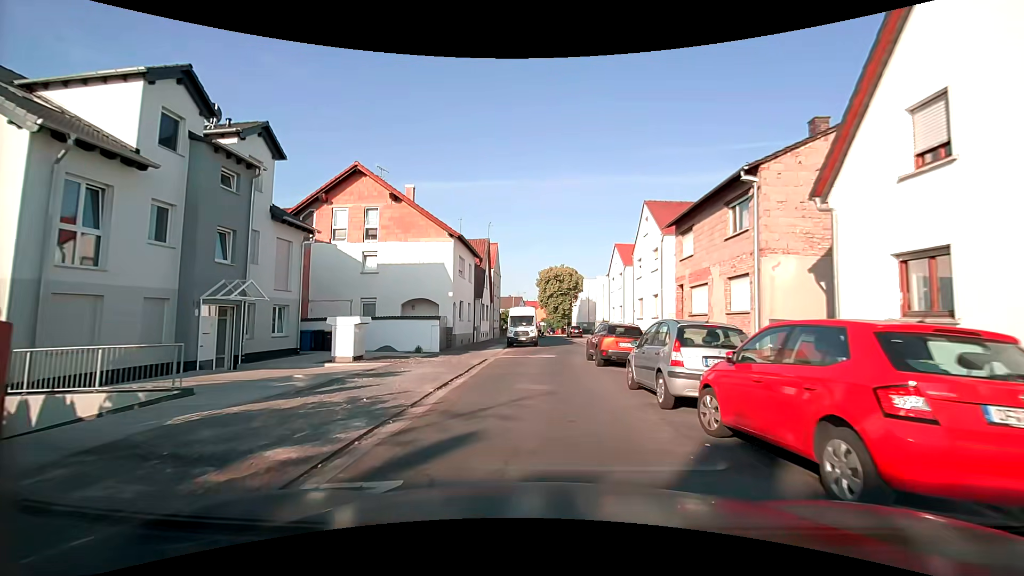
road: residential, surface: asphalt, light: Day
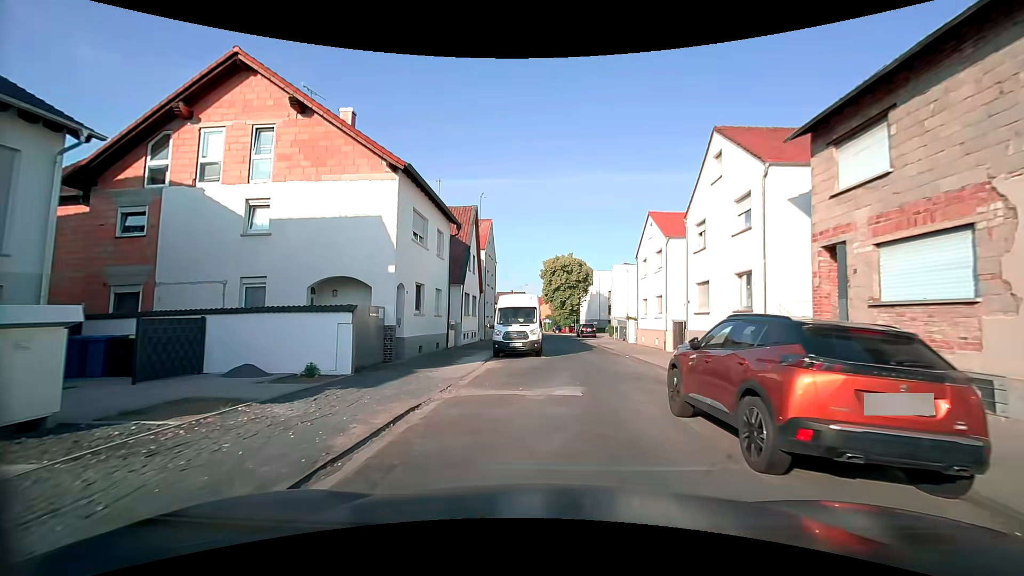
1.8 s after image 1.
(-0.1, +12.5) m; 0°
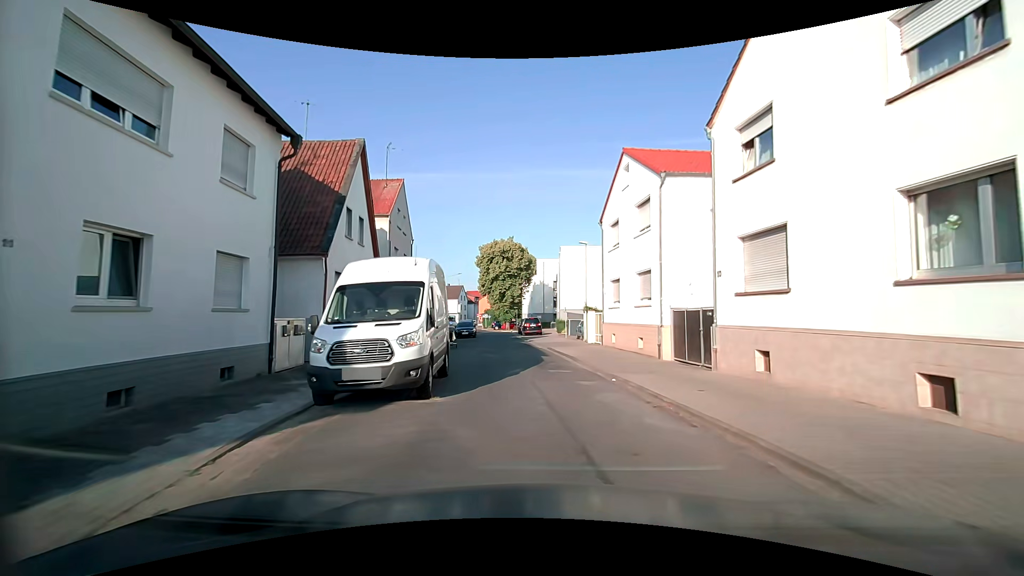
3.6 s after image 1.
(+0.5, +11.9) m; +6°
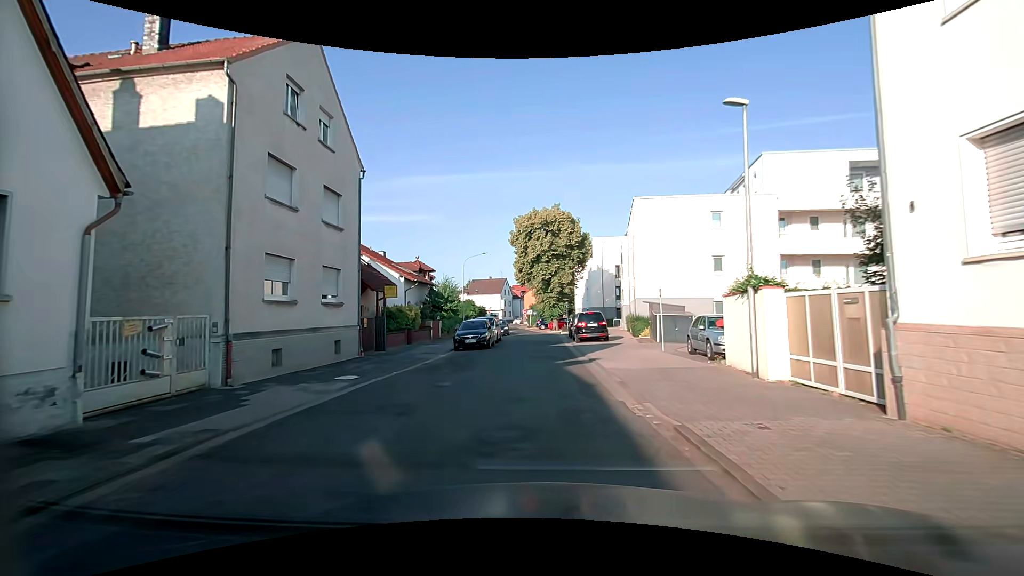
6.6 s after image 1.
(-0.3, +19.2) m; -7°
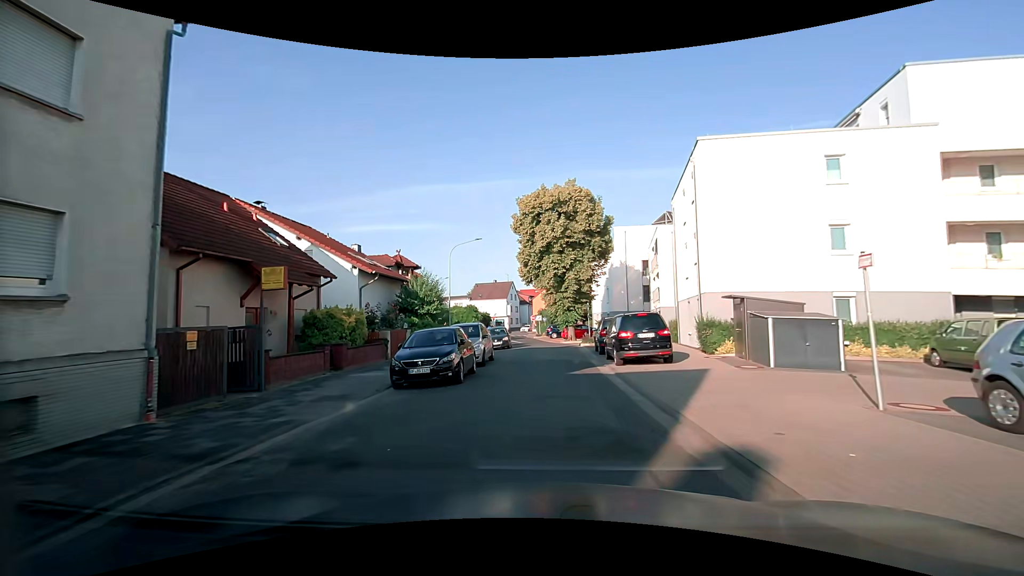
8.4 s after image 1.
(+0.2, +11.7) m; -1°
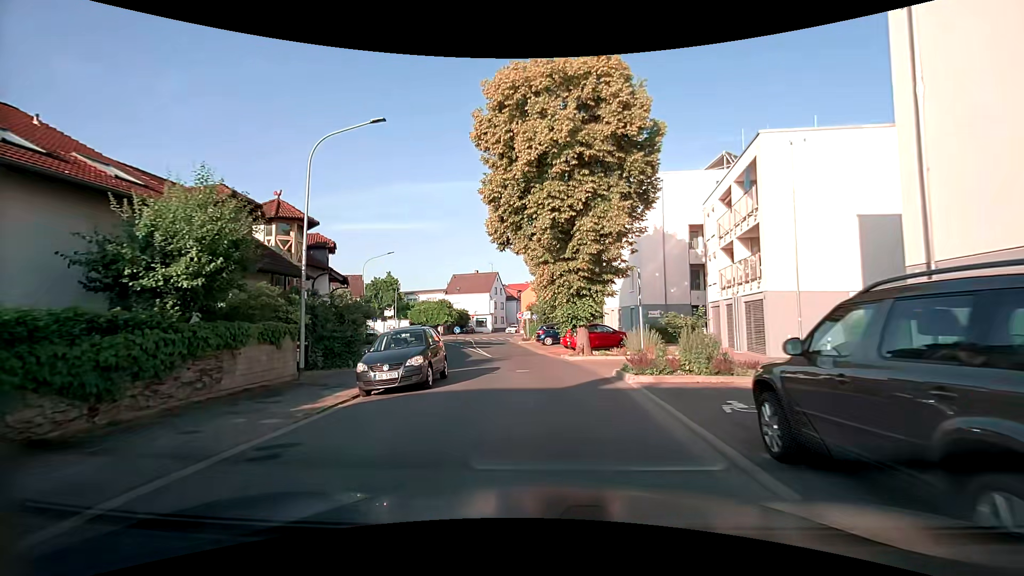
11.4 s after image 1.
(+0.9, +20.6) m; +4°
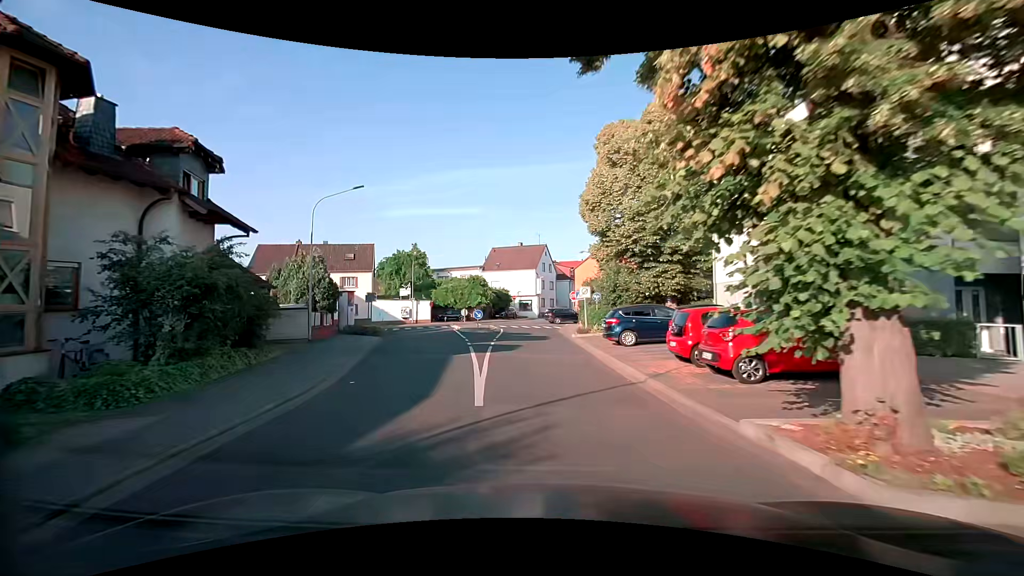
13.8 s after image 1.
(-0.9, +17.3) m; -7°
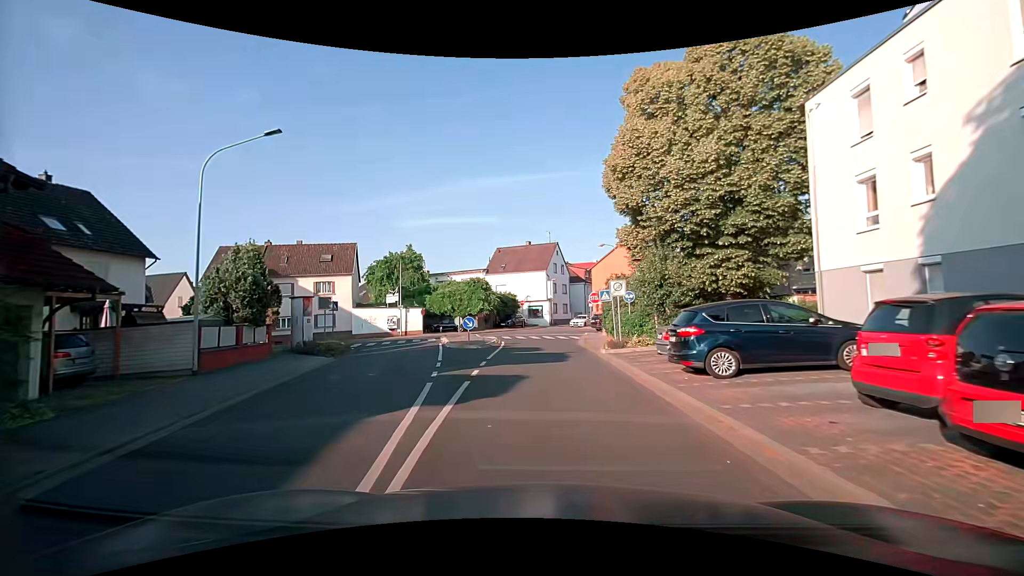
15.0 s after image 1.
(-0.2, +9.1) m; +2°
(0, +10) (-1, +20) (-1, +30) (-1, +40) (+3, +48) (+13, +52) (+22, +56) (+30, +61) (+39, +66) (+48, +71) m
